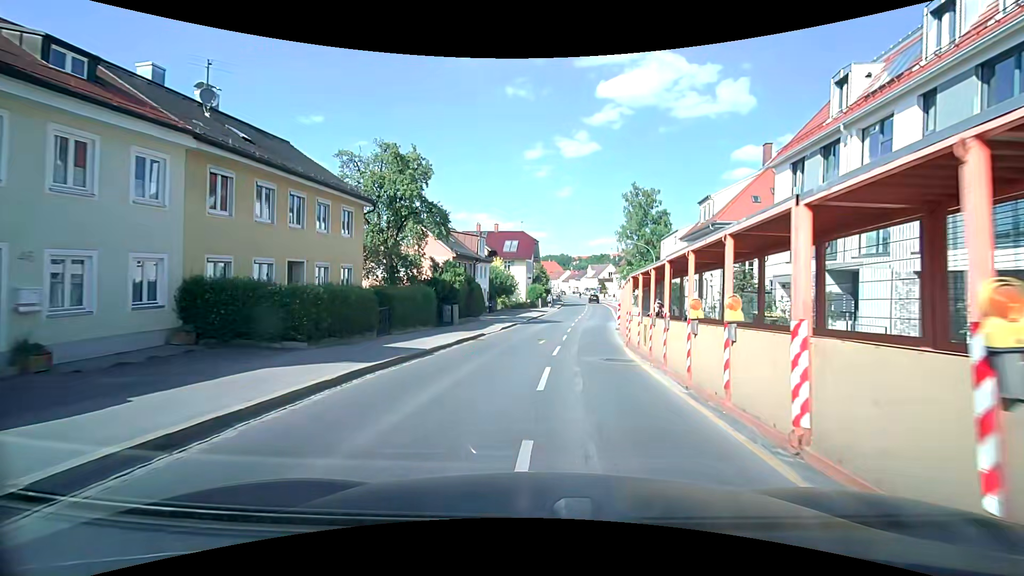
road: secondary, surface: asphalt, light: Day
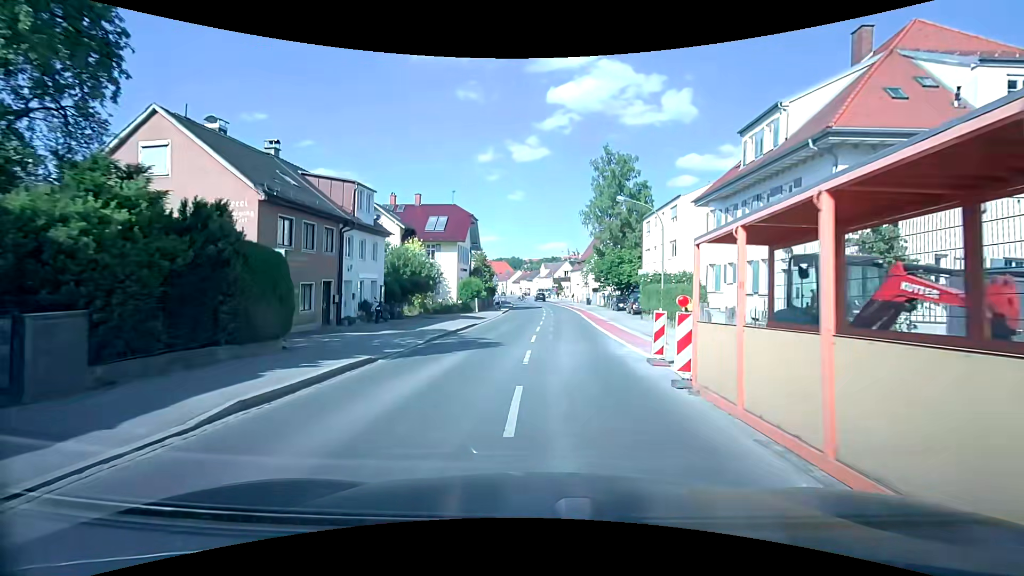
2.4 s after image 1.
(+1.3, +20.9) m; +6°
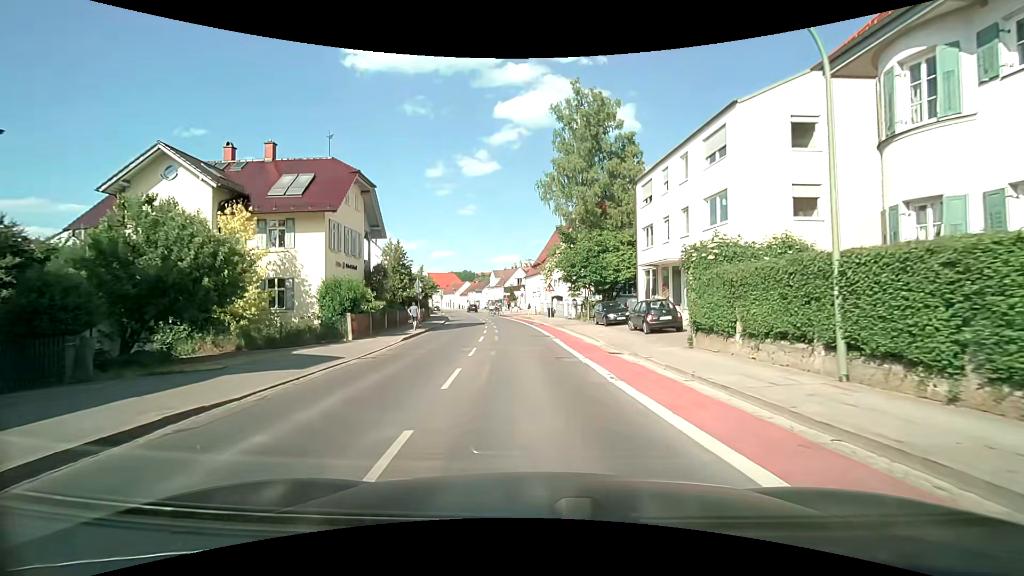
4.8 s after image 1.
(+0.7, +20.4) m; +5°
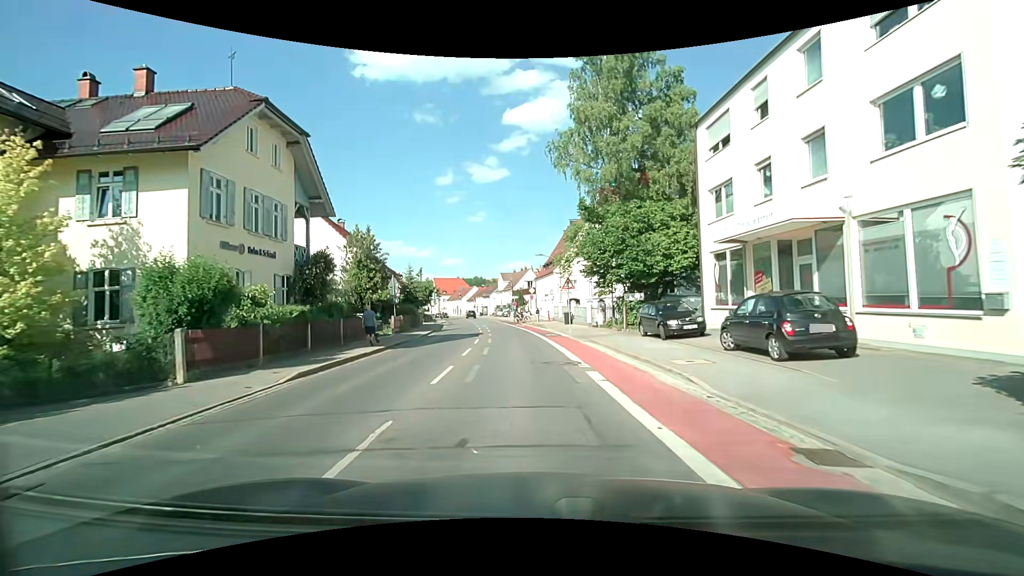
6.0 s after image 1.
(-0.1, +11.4) m; -1°
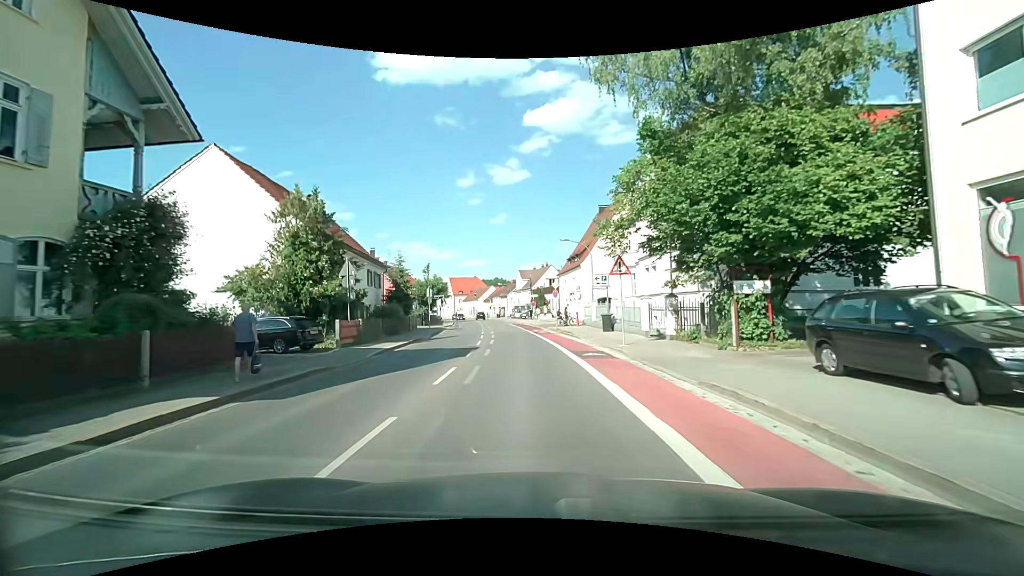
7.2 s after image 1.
(-0.4, +12.3) m; -3°
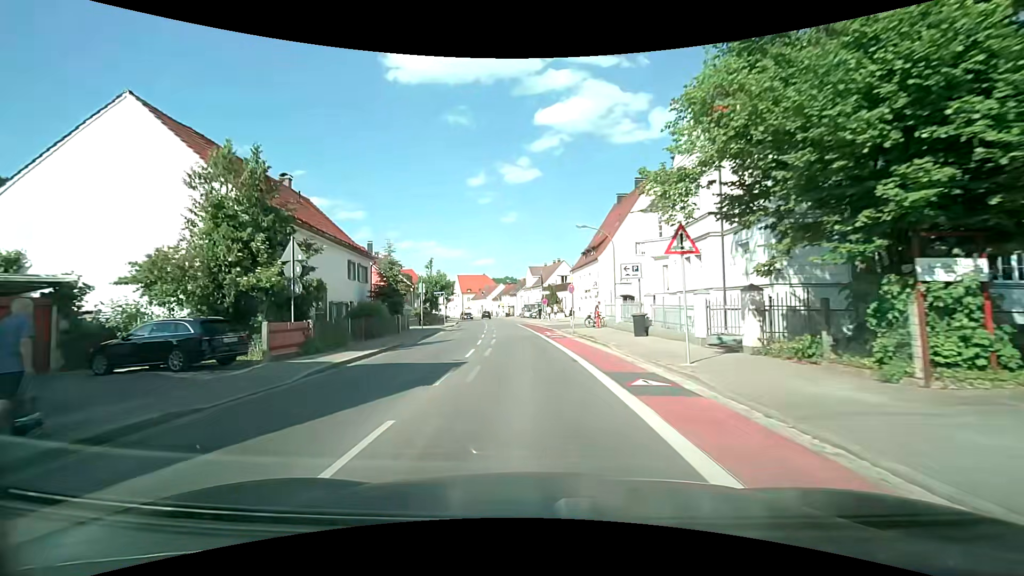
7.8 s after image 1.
(-0.1, +6.4) m; -2°
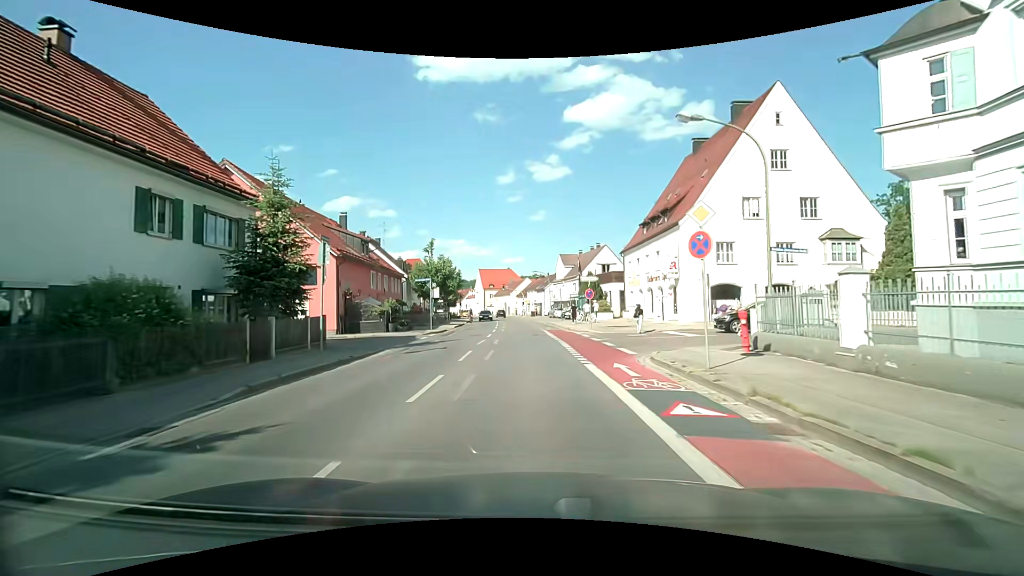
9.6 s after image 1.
(-0.3, +20.0) m; -3°
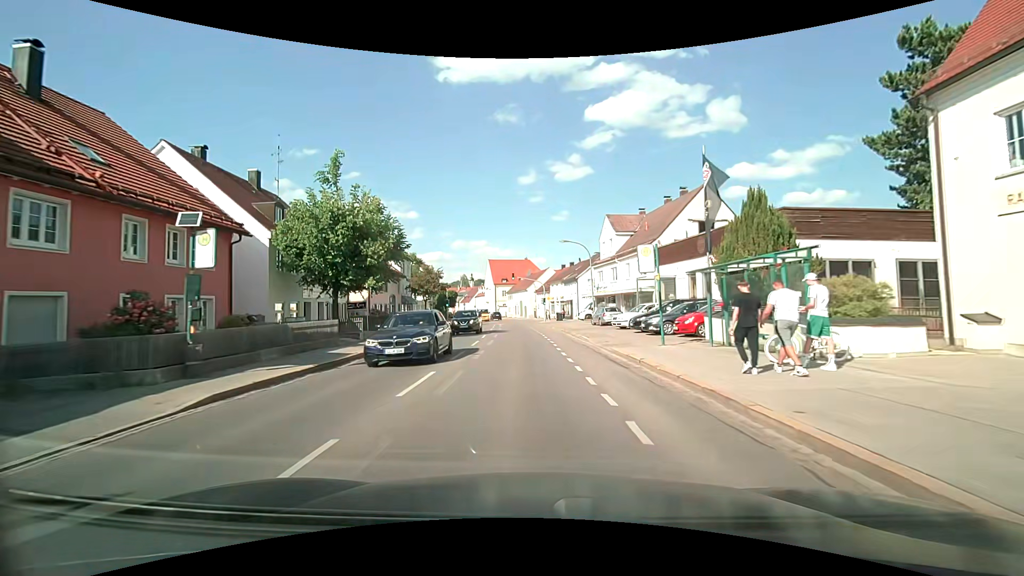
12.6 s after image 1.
(-0.8, +34.9) m; -2°
(0, +10) (0, +20) (-1, +30) (-2, +40) (-2, +50) (-3, +60) (-3, +70) (-5, +80) (-7, +90) (-9, +99) m
